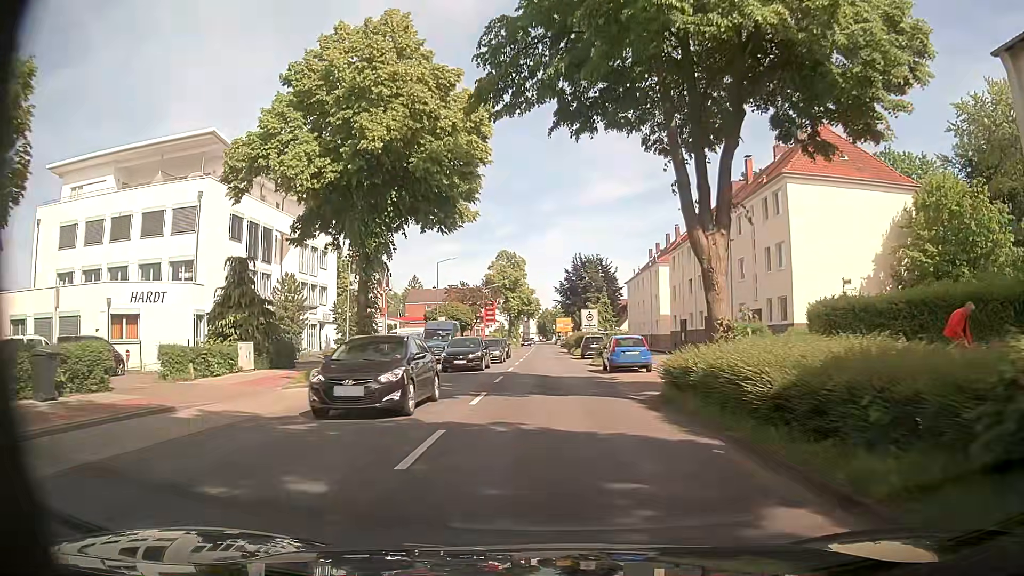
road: secondary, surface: asphalt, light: Day
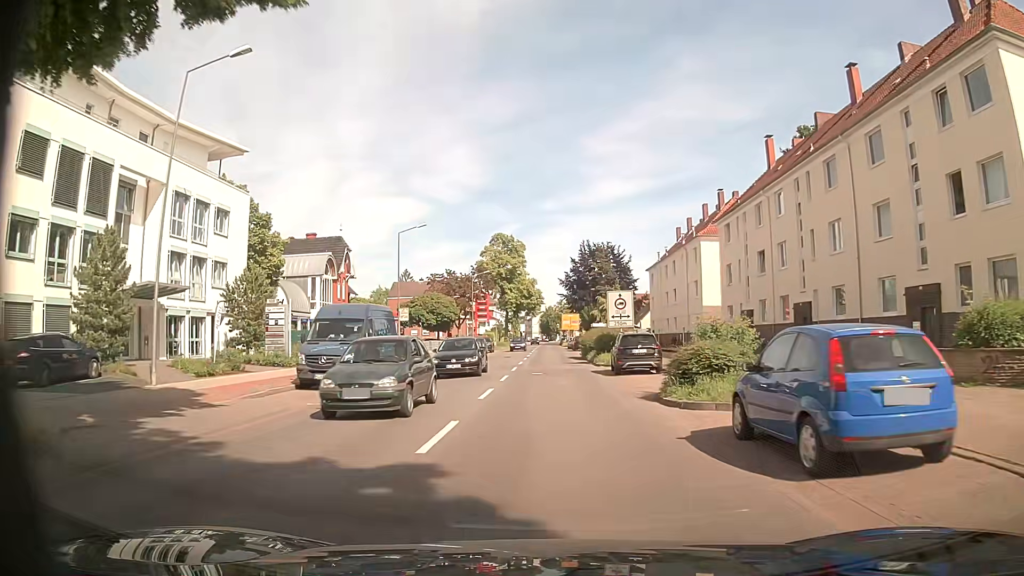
(-0.4, +20.3) m; -1°
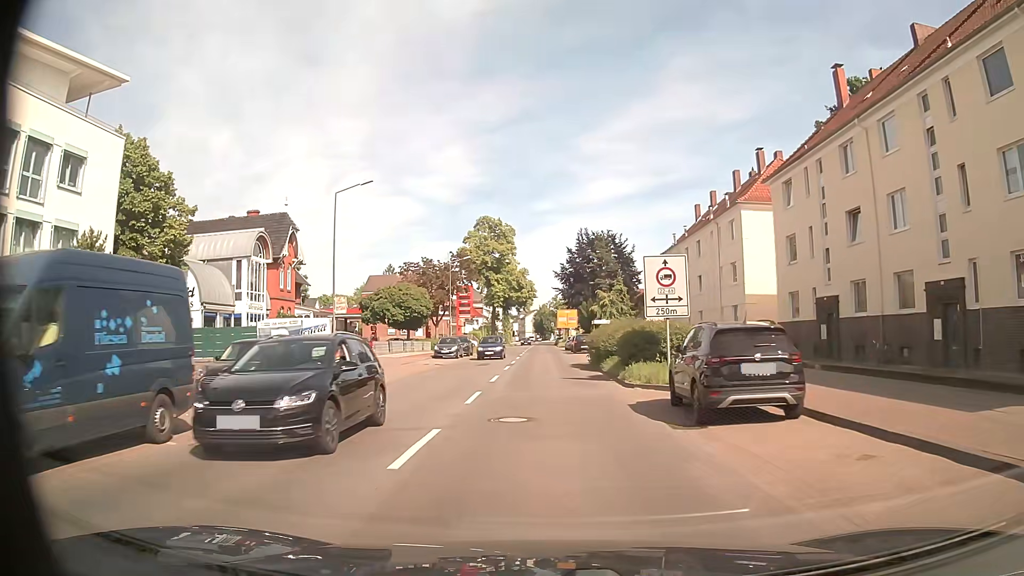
(0.0, +14.4) m; 0°
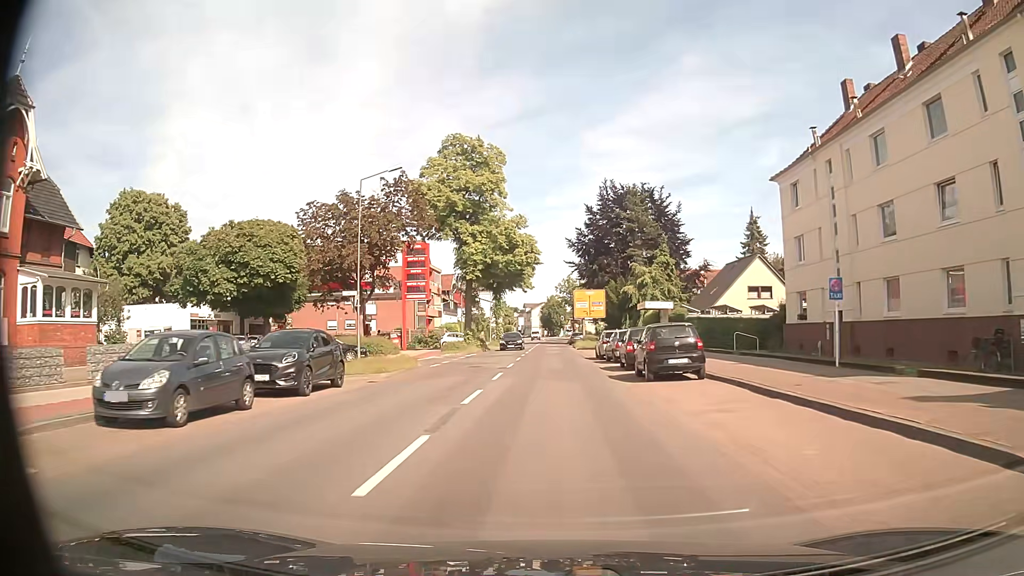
(-0.2, +36.4) m; 0°
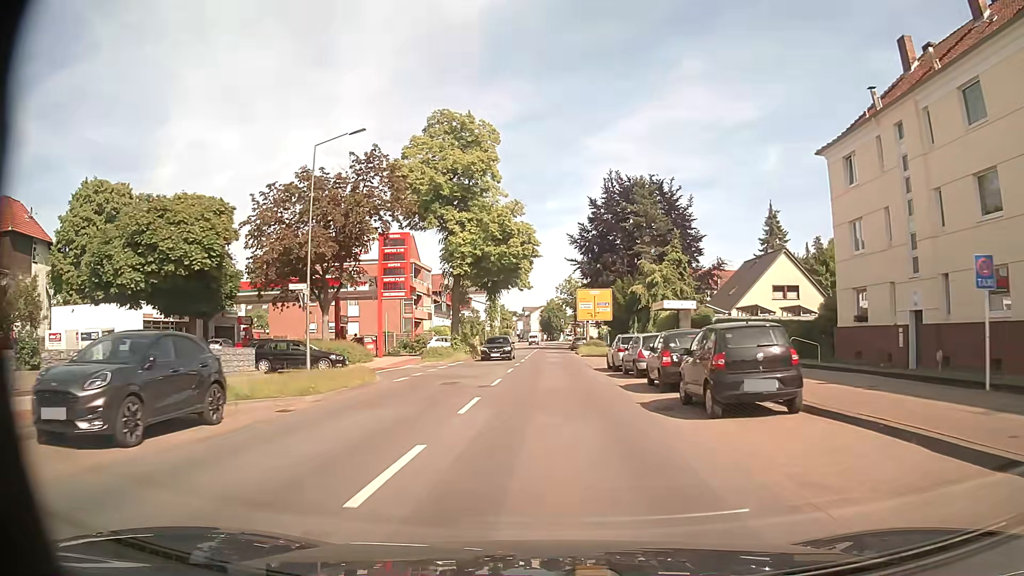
(0.0, +7.2) m; 0°
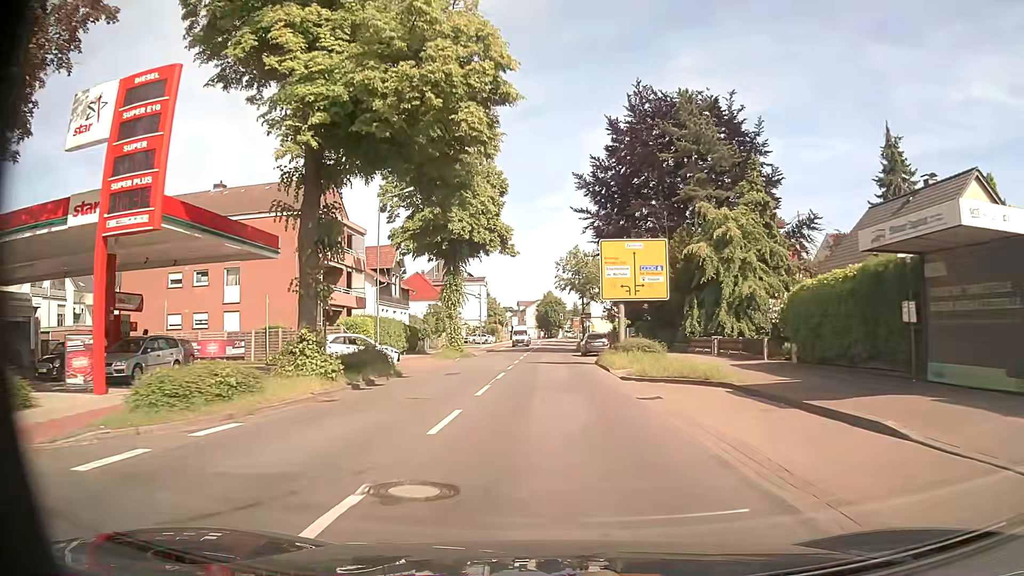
(+0.1, +28.4) m; 0°
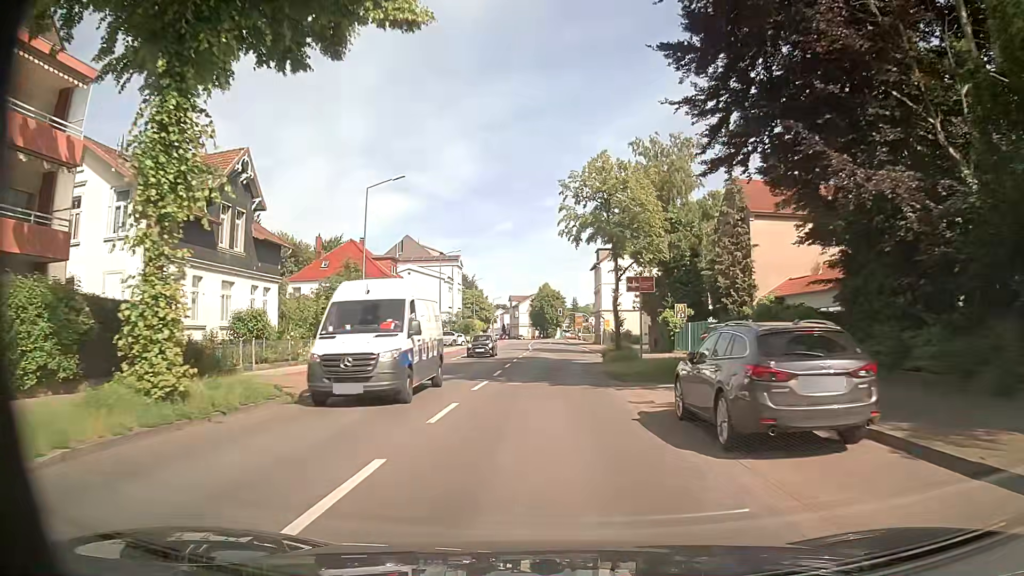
(+0.2, +35.0) m; 0°
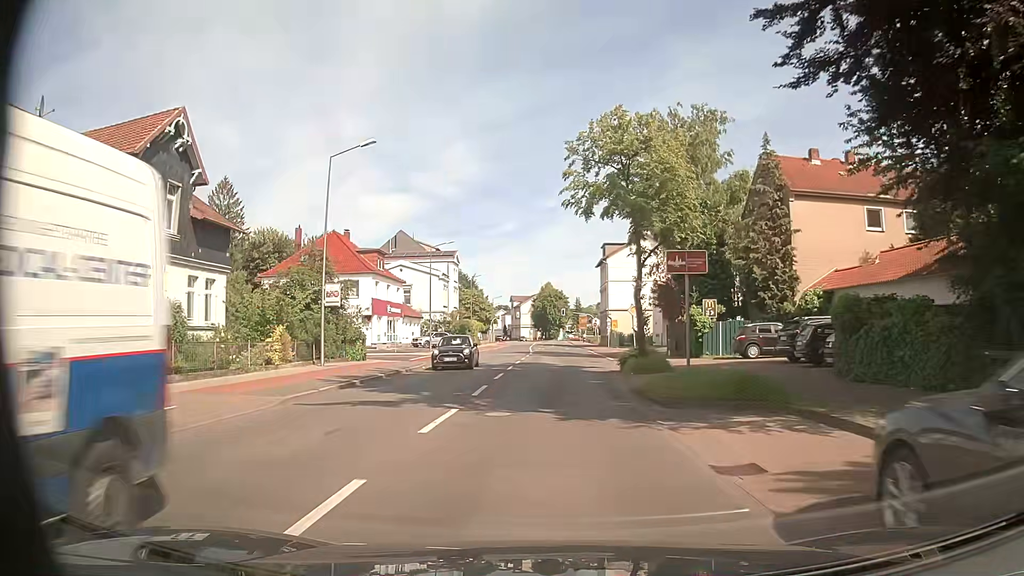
(0.0, +6.9) m; -1°
(0, +10) (0, +20) (+1, +30) (+1, +40) (+1, +50) (+2, +60) (+2, +70) (+3, +80) (+3, +90) (+3, +100) m
